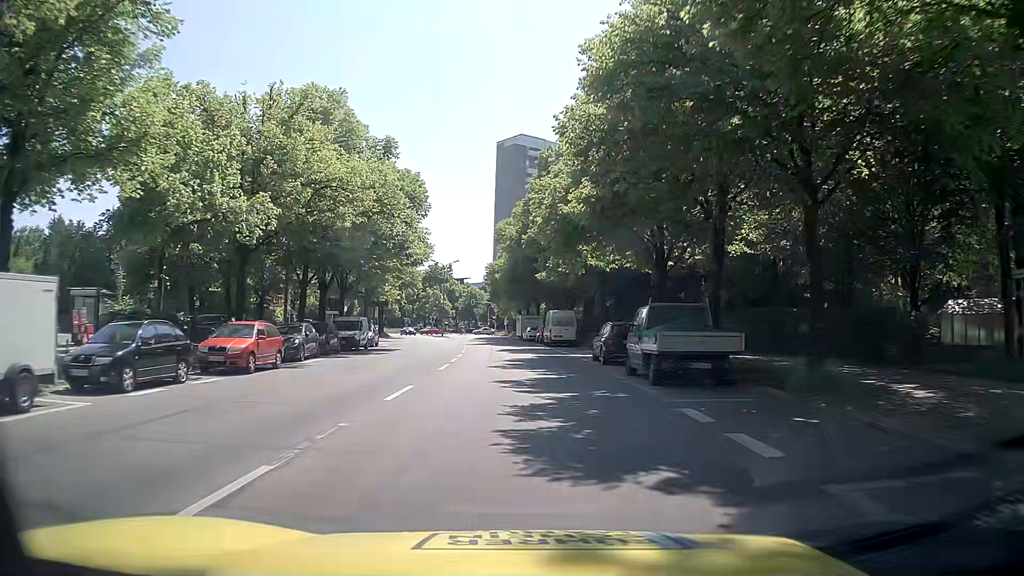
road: secondary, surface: asphalt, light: Day
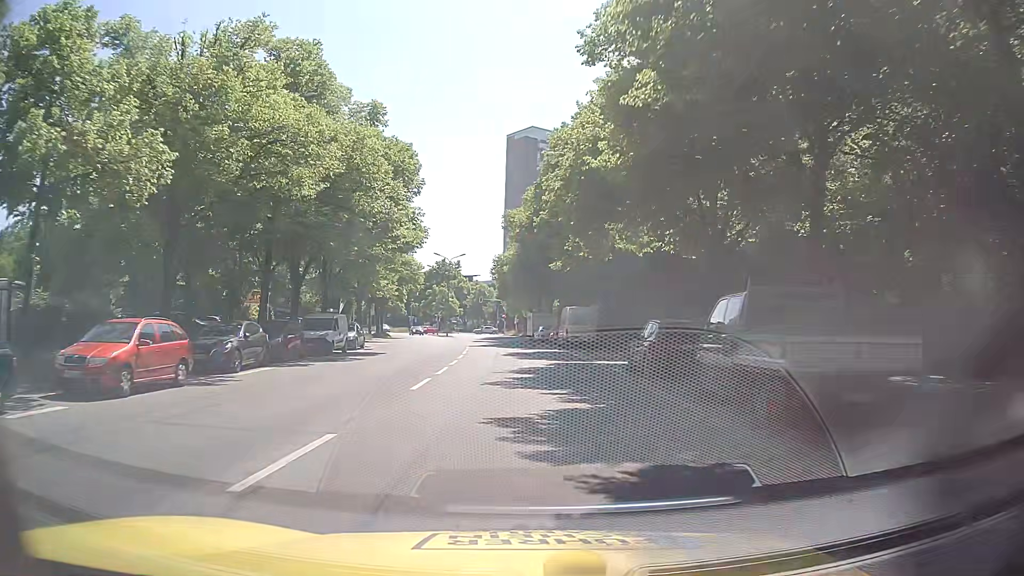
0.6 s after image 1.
(-0.1, +7.0) m; -2°
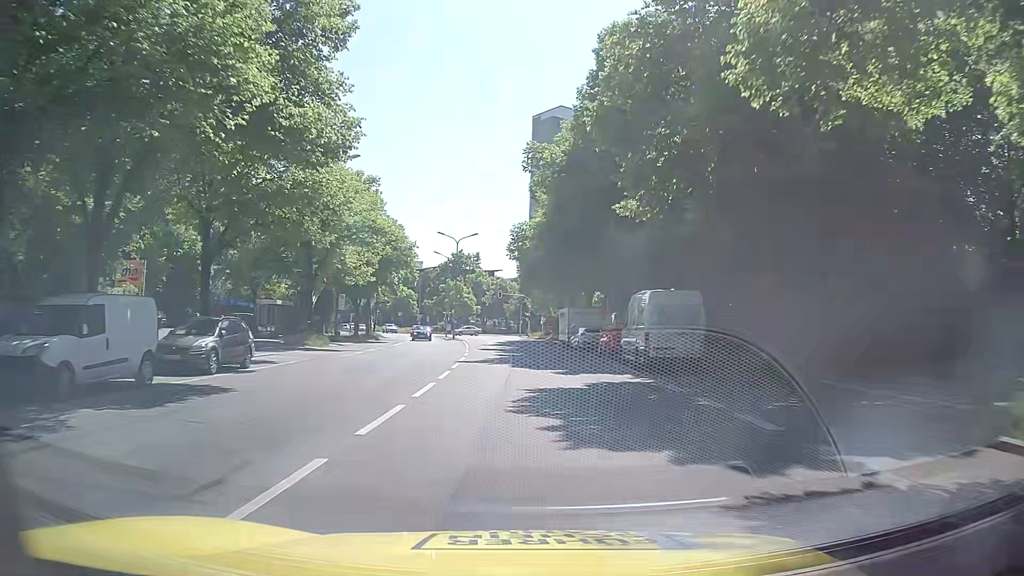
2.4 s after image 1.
(-0.5, +19.5) m; -2°
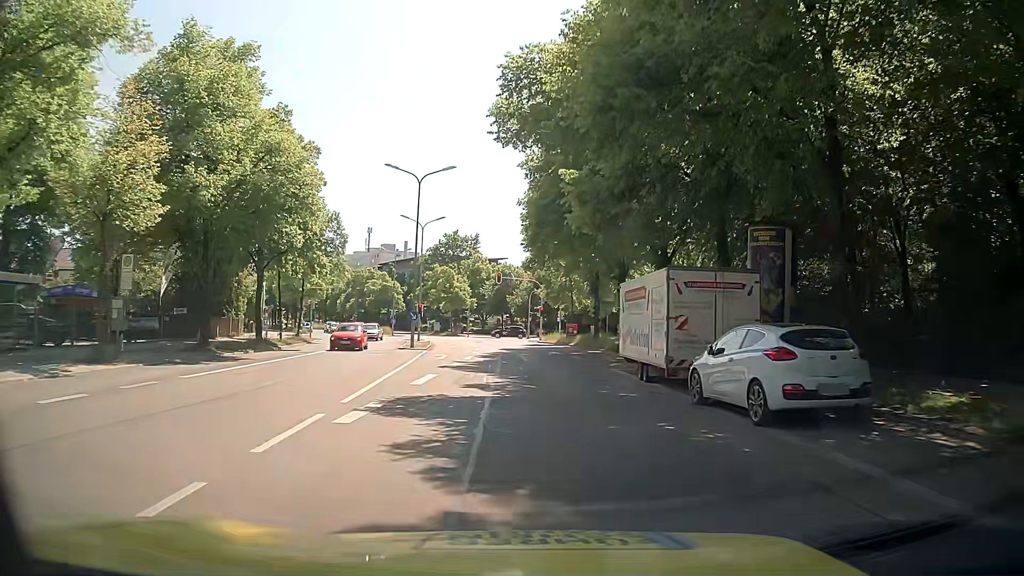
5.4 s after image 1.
(-0.2, +28.1) m; -1°
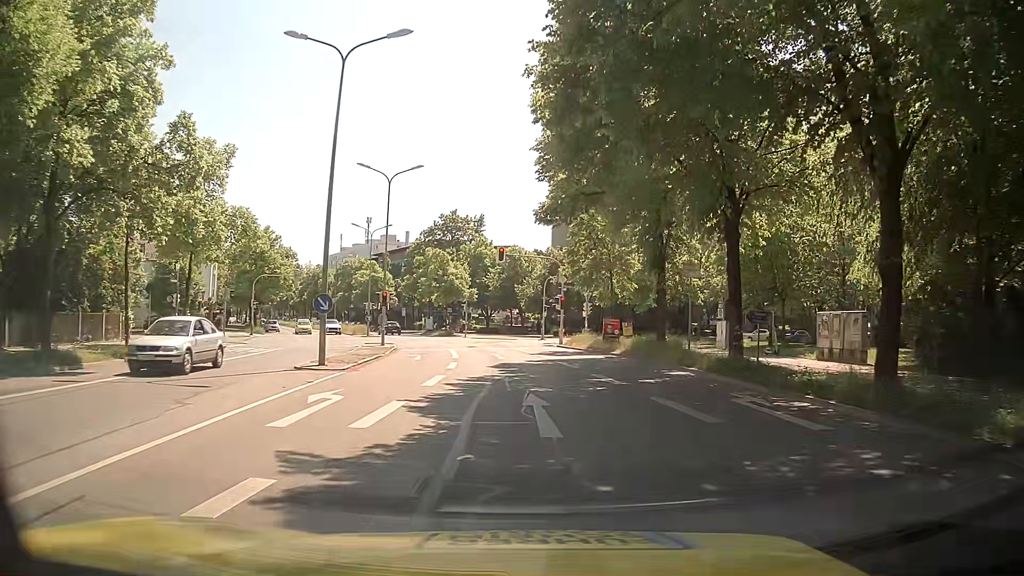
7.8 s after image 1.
(-0.1, +18.7) m; -1°
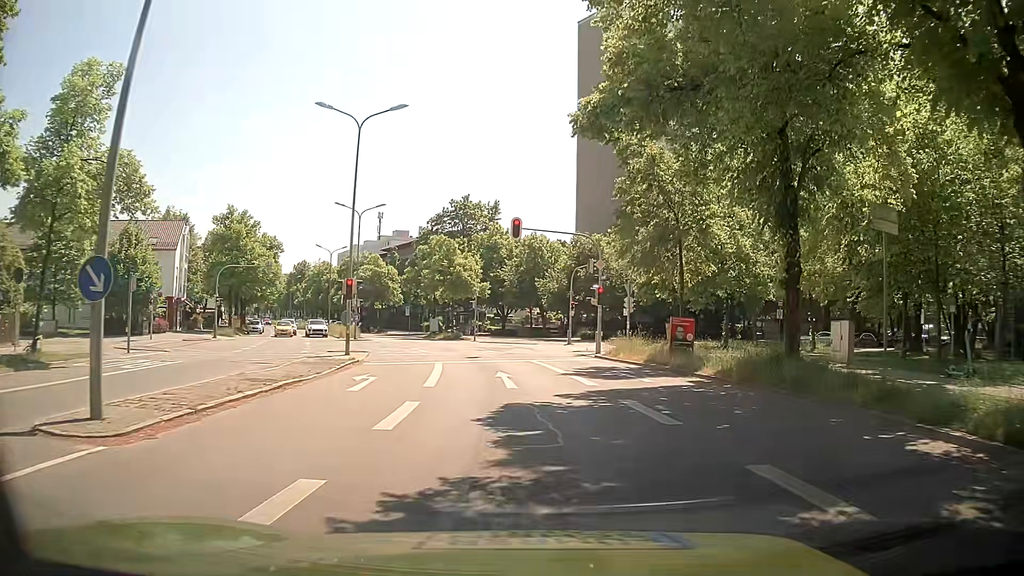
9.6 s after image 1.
(-0.3, +11.9) m; -3°
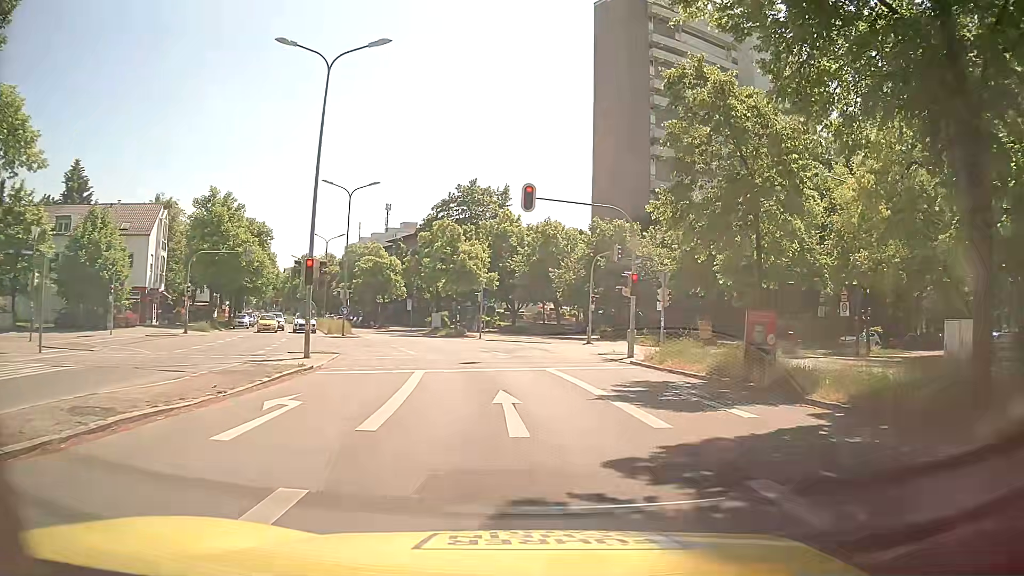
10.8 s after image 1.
(+0.1, +6.7) m; +1°
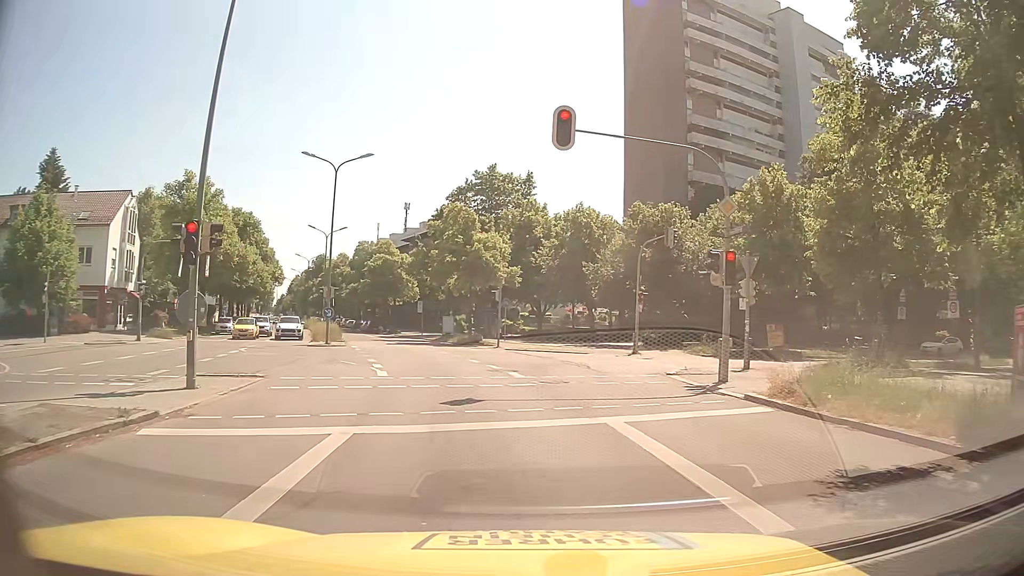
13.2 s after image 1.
(-0.3, +9.1) m; -4°
